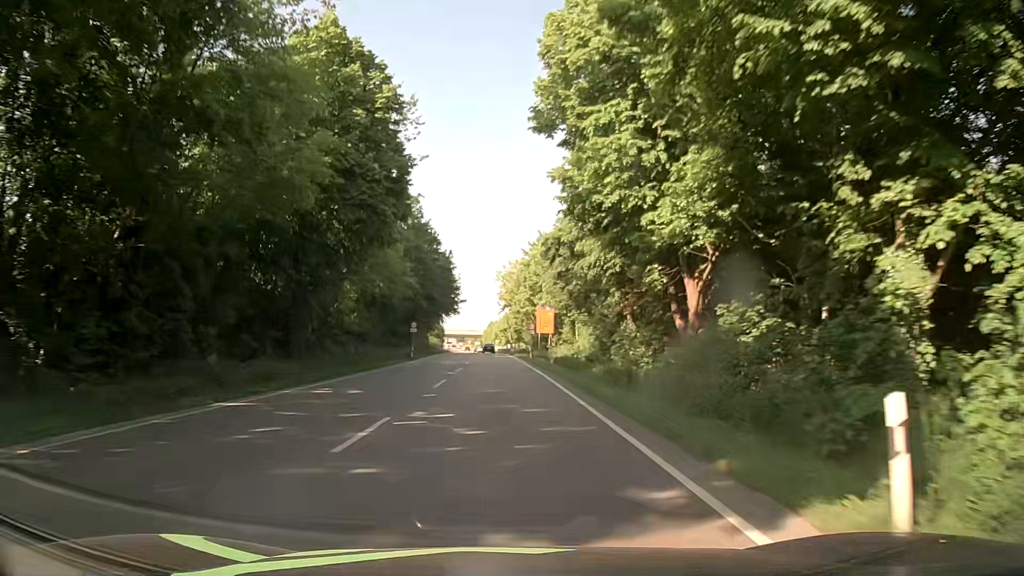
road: primary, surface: asphalt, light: Day
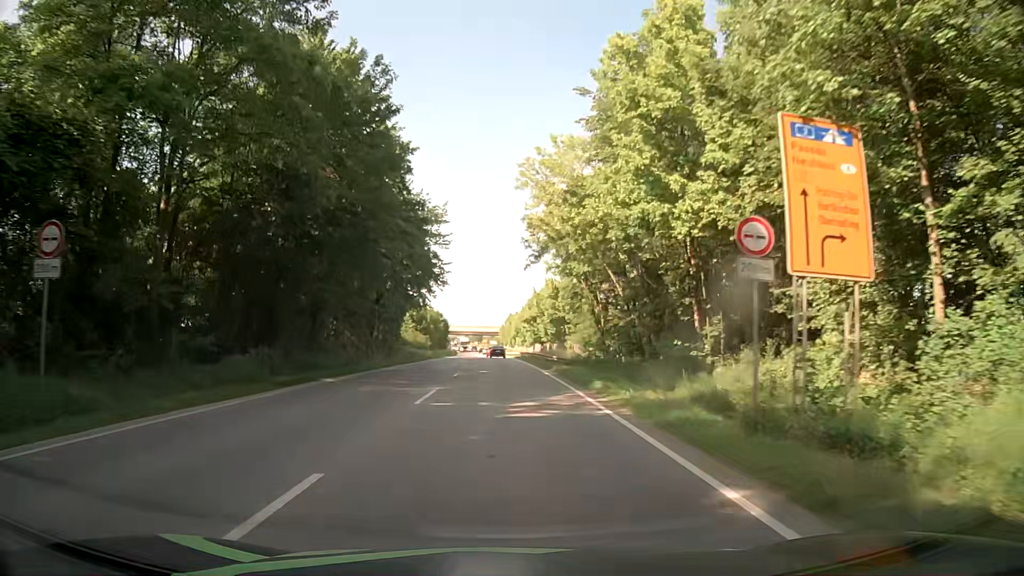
(-0.6, +53.0) m; -1°
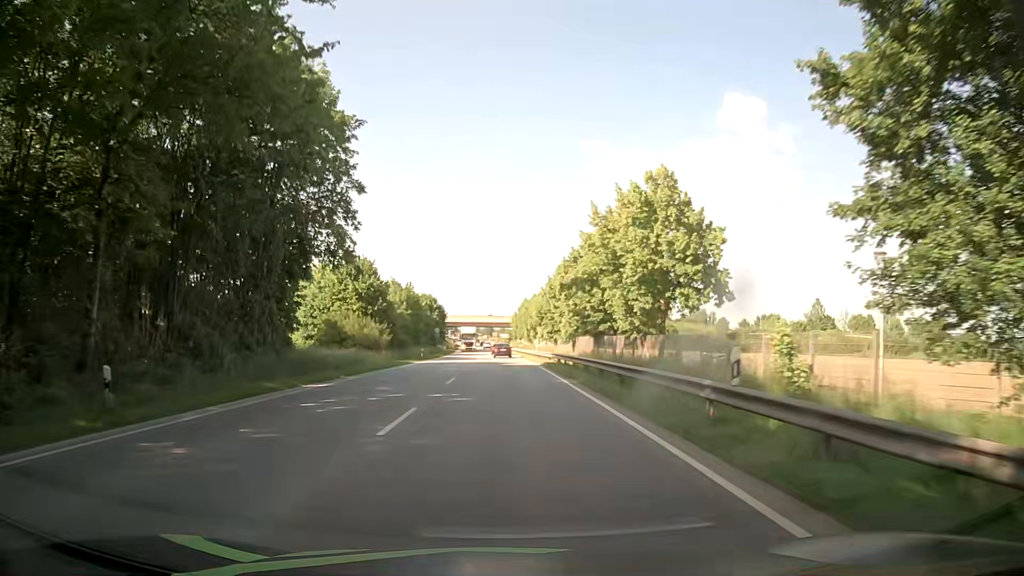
(-0.5, +40.6) m; -1°
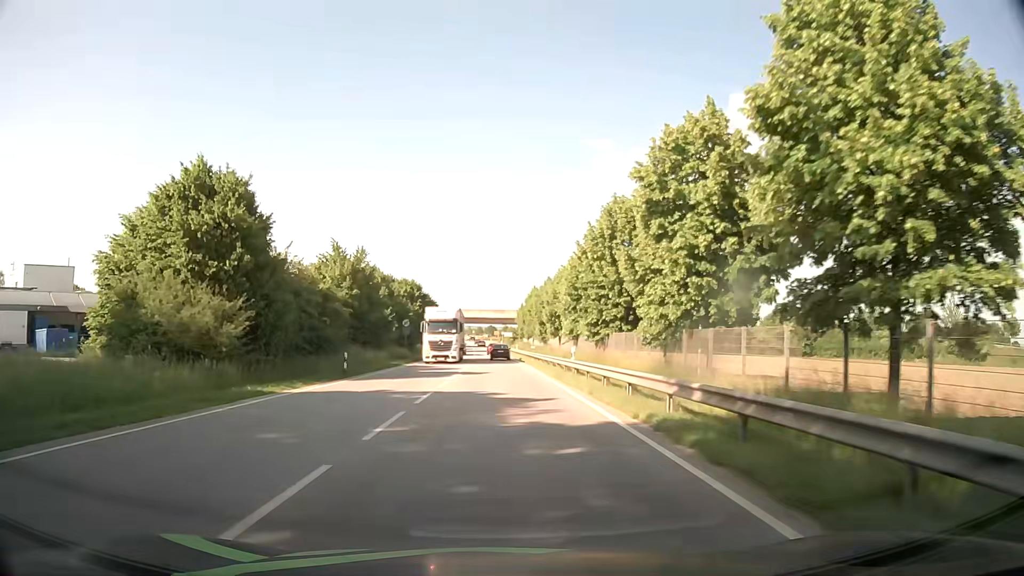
(-0.1, +30.1) m; -1°
(0, +10) (0, +20) (0, +30) (0, +40) (0, +50) (-1, +60) (-1, +70) (-1, +80) (-1, +90) (-2, +100) m
